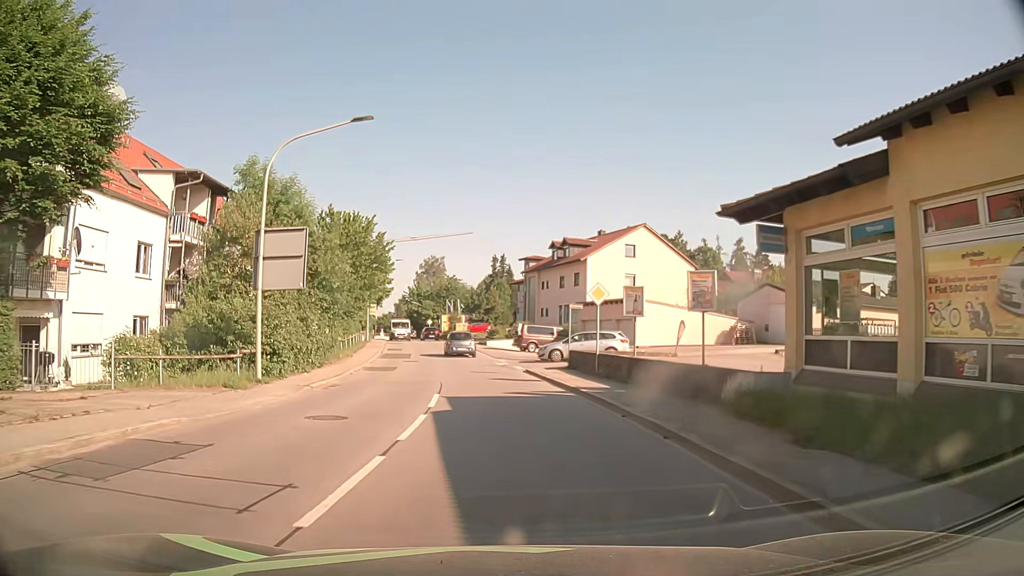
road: secondary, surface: asphalt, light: Day
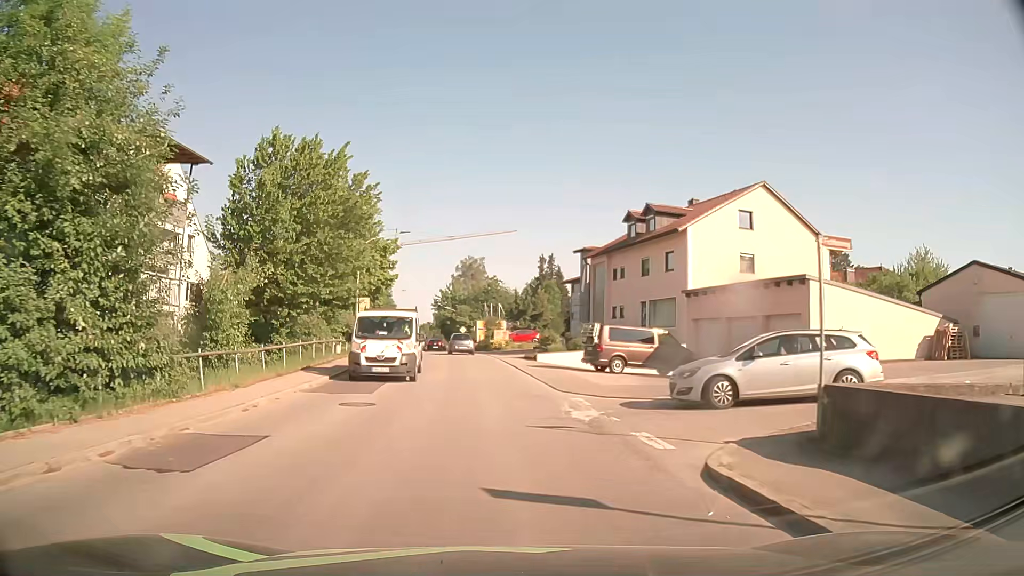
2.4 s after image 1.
(-0.7, +20.6) m; -3°
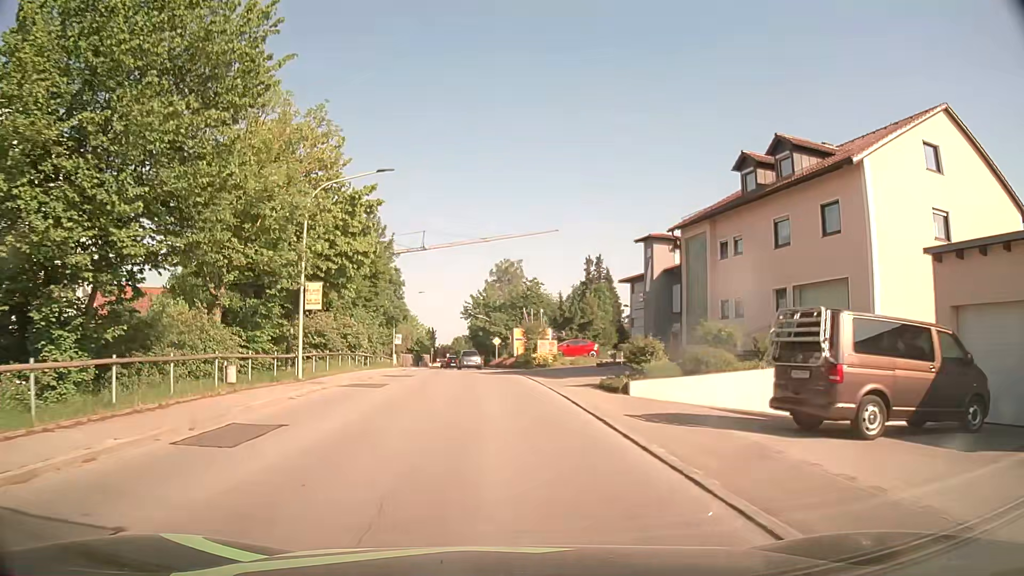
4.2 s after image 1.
(-0.6, +17.5) m; -4°
(0, +10) (0, +20) (-1, +30) (-2, +40) (-2, +50) (-4, +60) (-5, +70) (-6, +80) (-6, +90) (-6, +100) m
